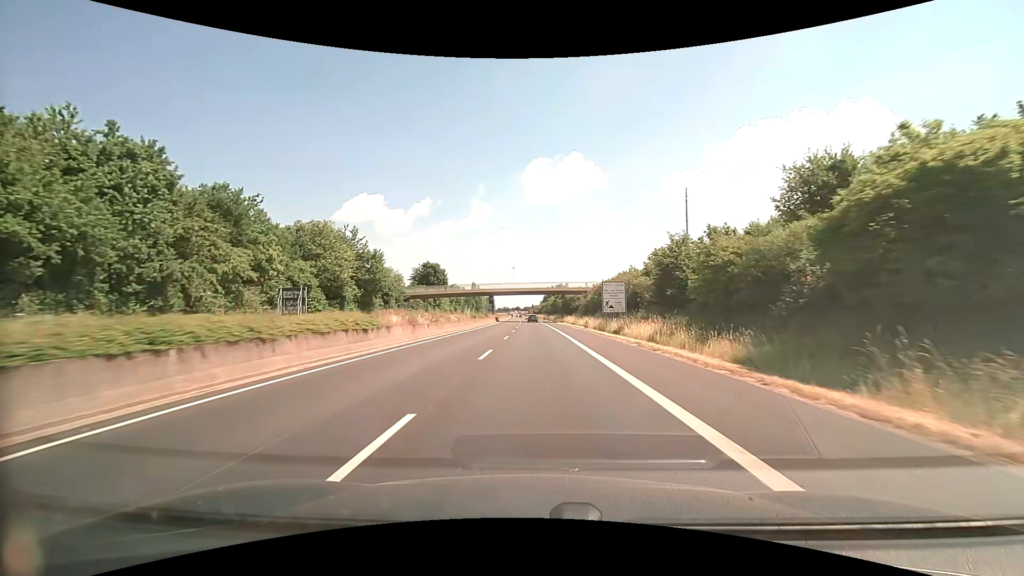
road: trunk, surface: asphalt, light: Day
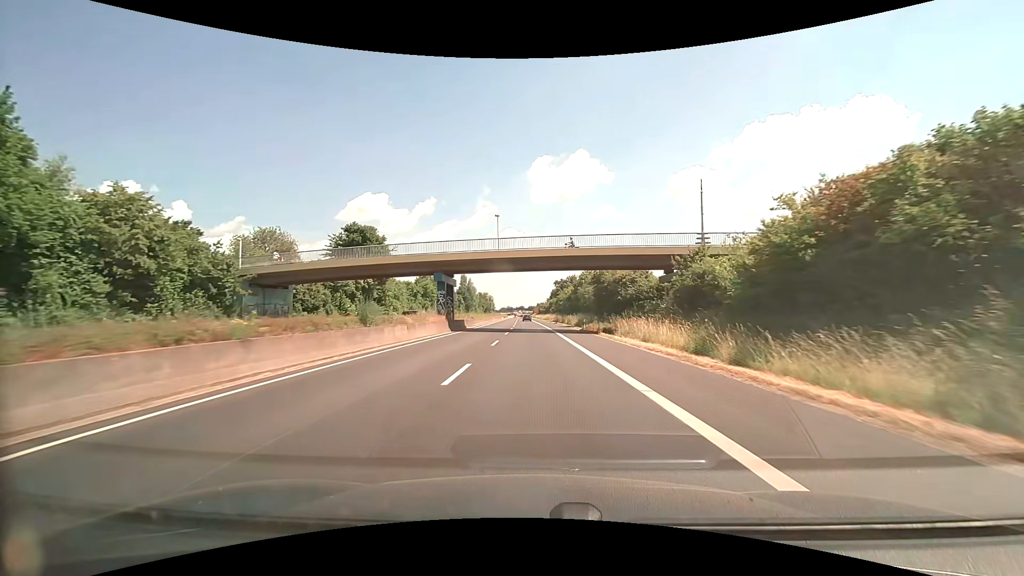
(-0.2, +53.7) m; 0°
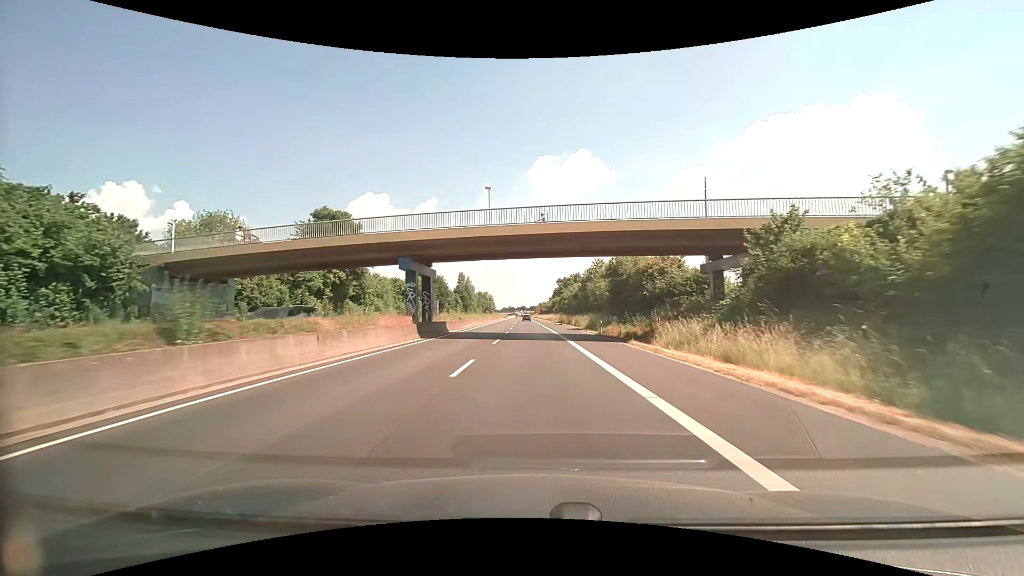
(0.0, +10.7) m; 0°
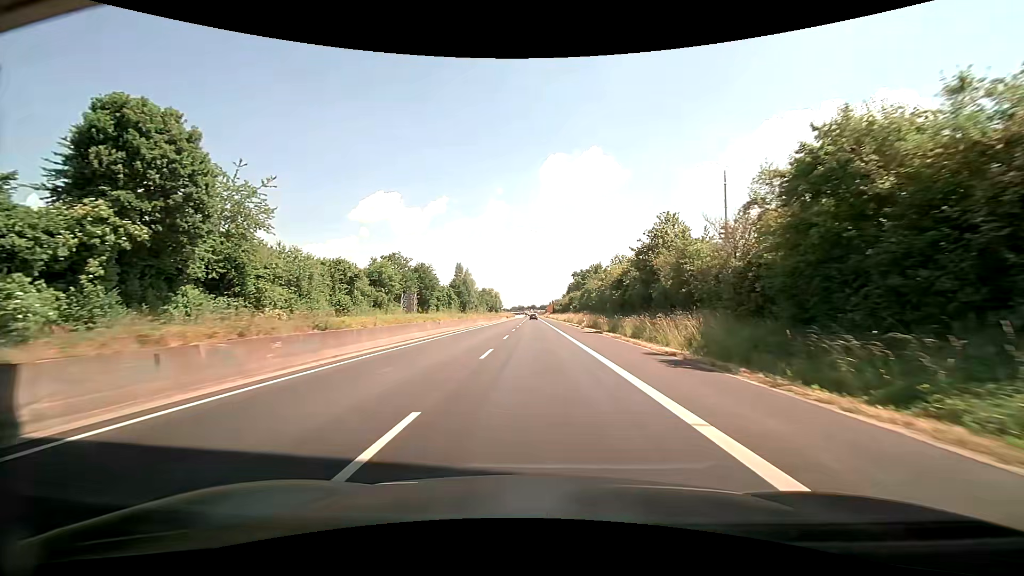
(-0.4, +32.2) m; -1°
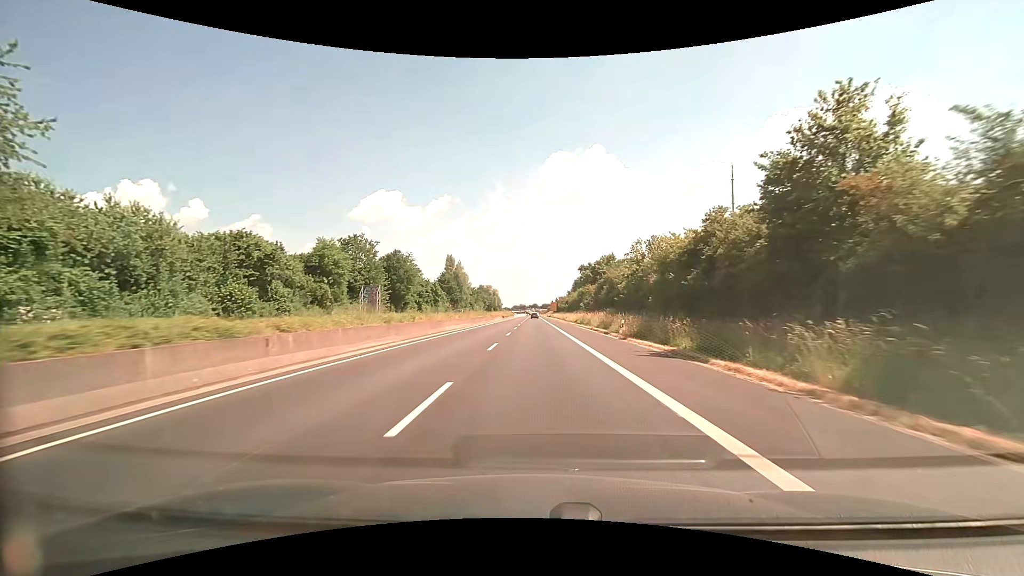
(0.0, +21.5) m; 0°
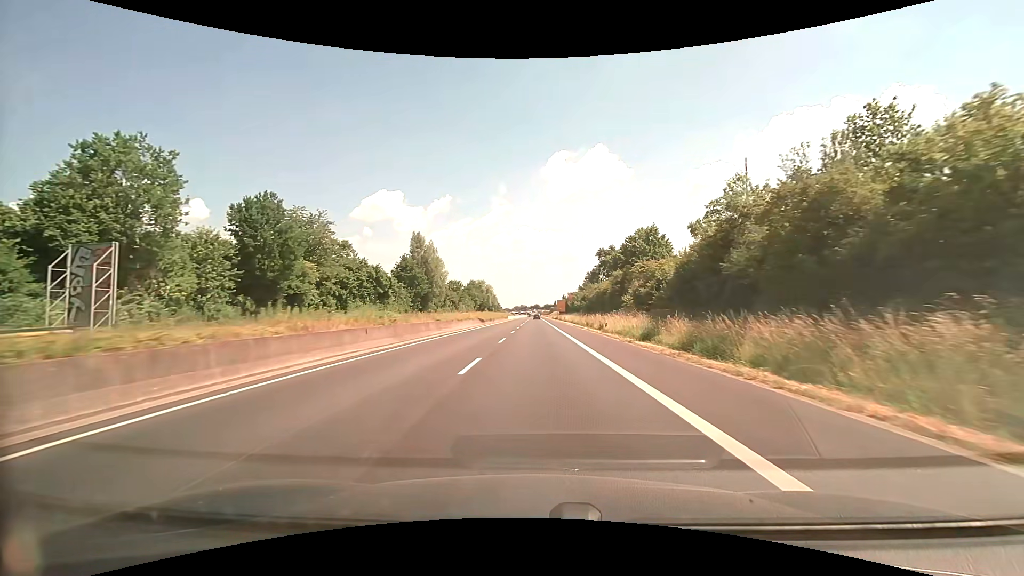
(-0.1, +42.9) m; 0°
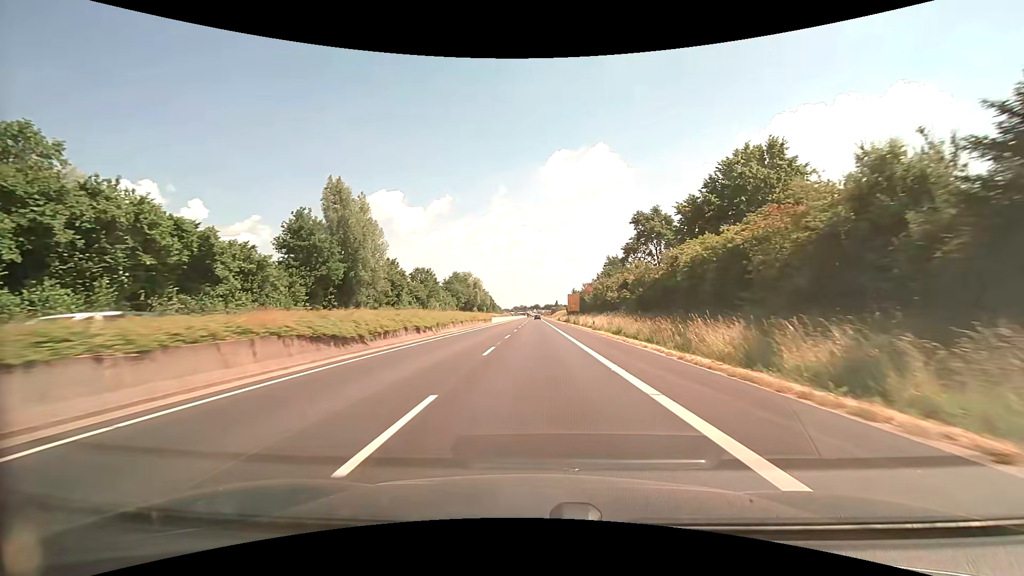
(0.0, +43.0) m; 0°
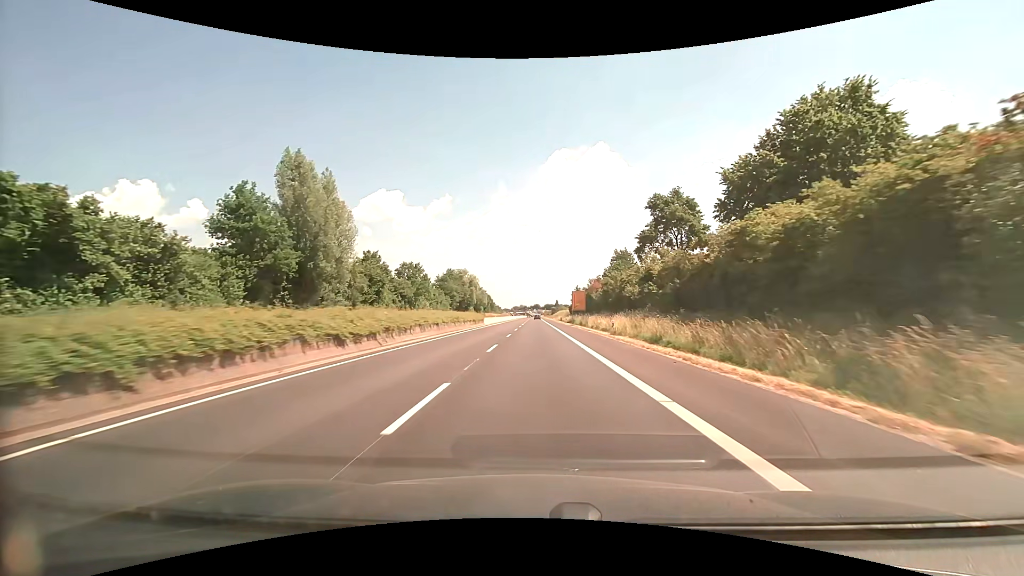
(0.0, +10.7) m; 0°
(0, +10) (0, +20) (0, +30) (0, +40) (0, +50) (0, +60) (0, +70) (0, +80) (0, +90) (0, +100) m
